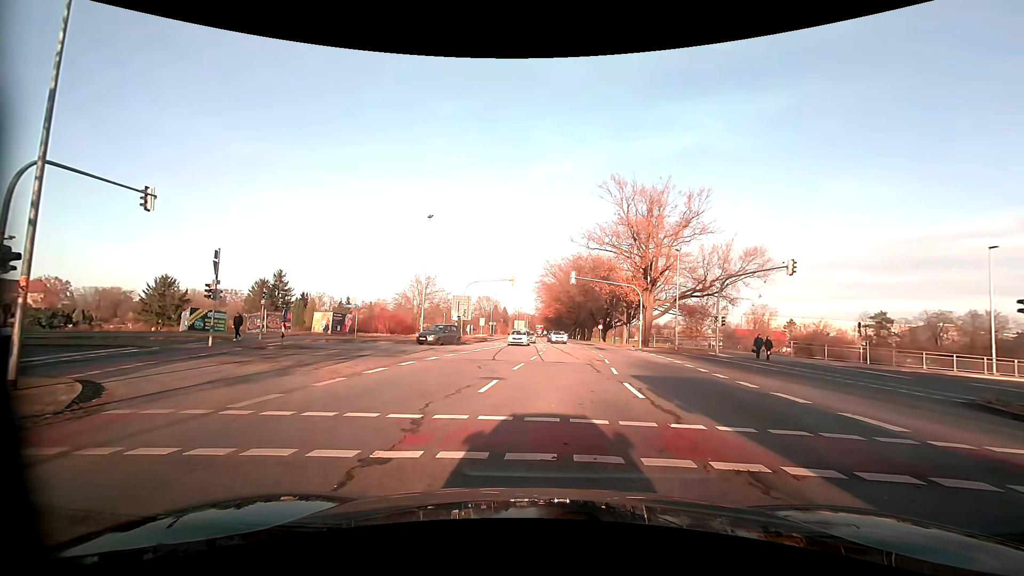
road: primary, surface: asphalt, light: Day
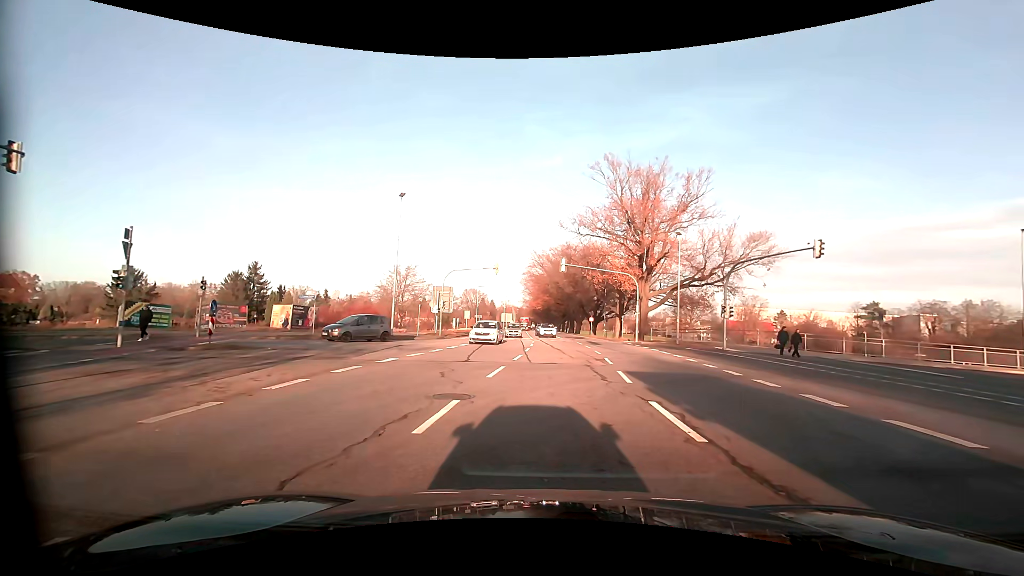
(+0.1, +4.9) m; +1°
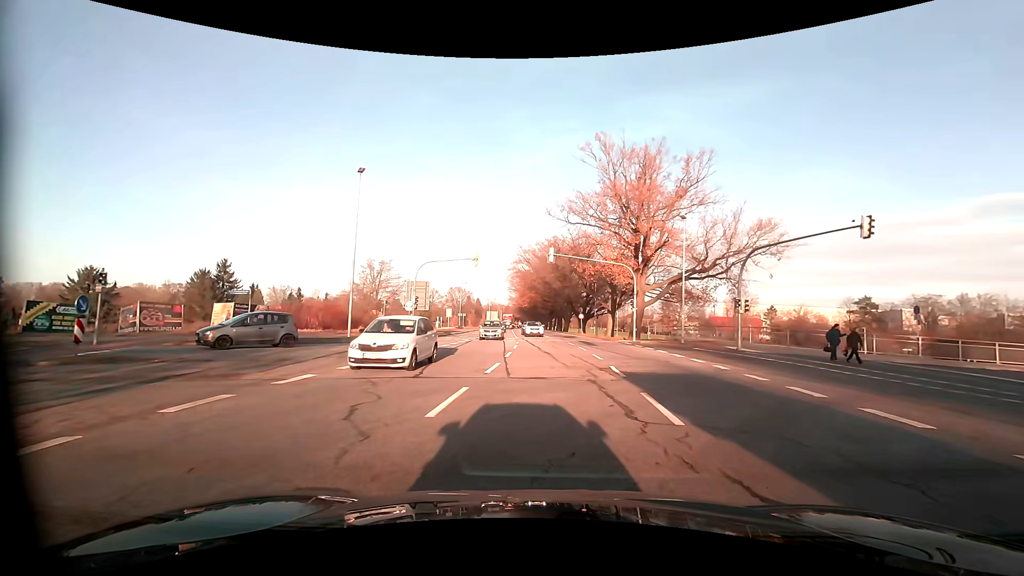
(+0.2, +5.3) m; +2°
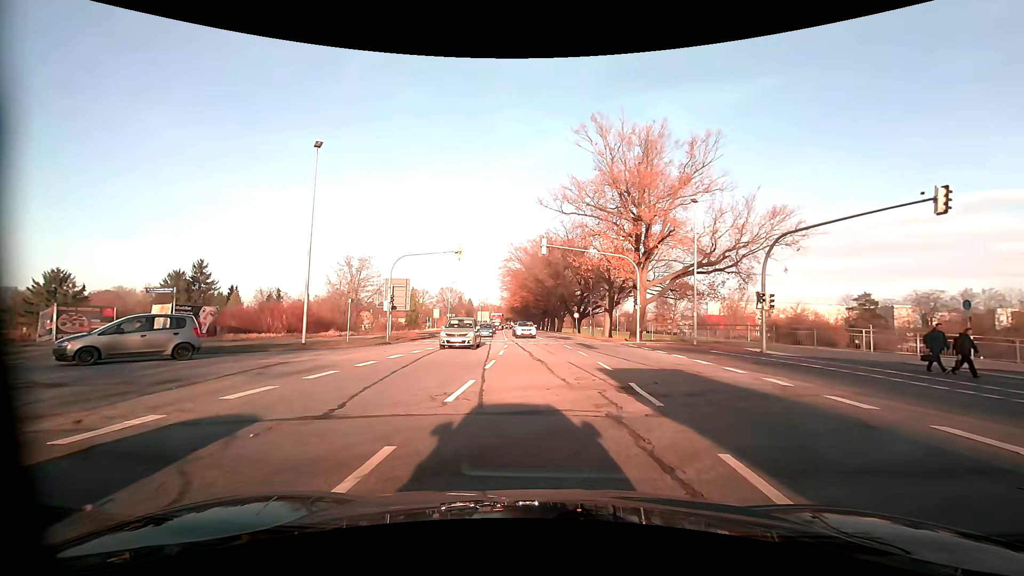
(+0.1, +4.5) m; -1°
